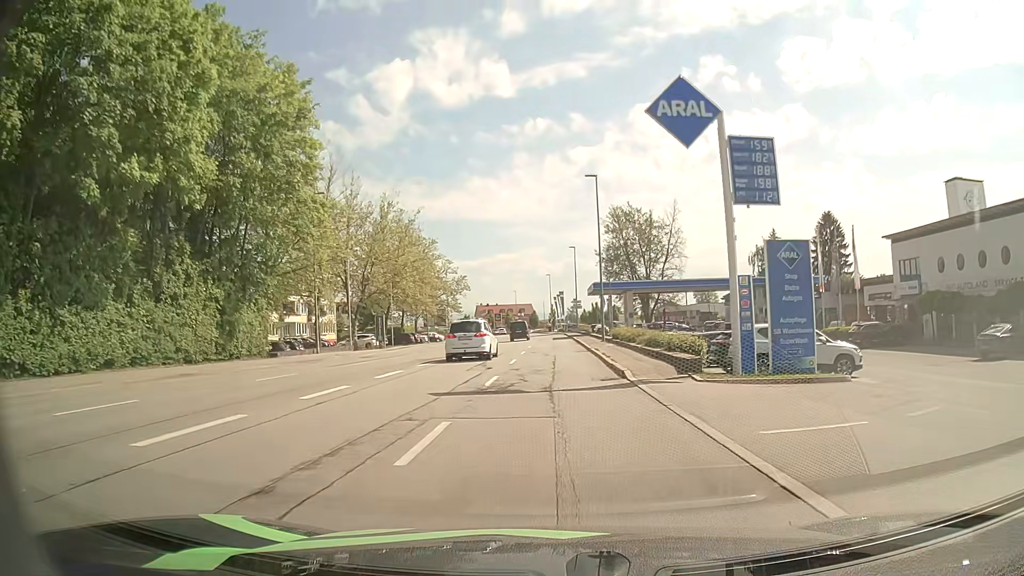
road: tertiary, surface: asphalt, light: Day
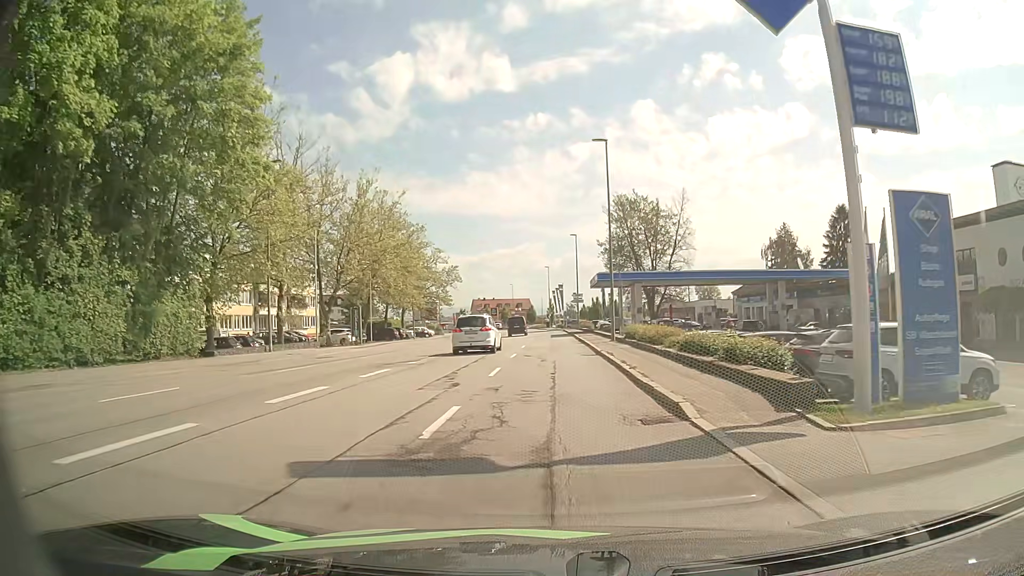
(0.0, +7.4) m; +1°
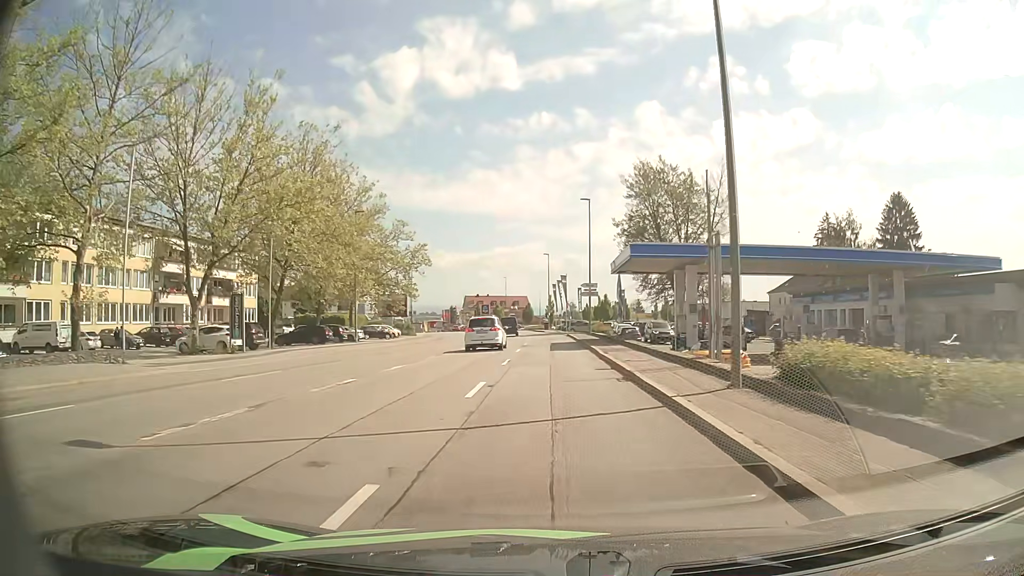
(-0.1, +22.3) m; 0°
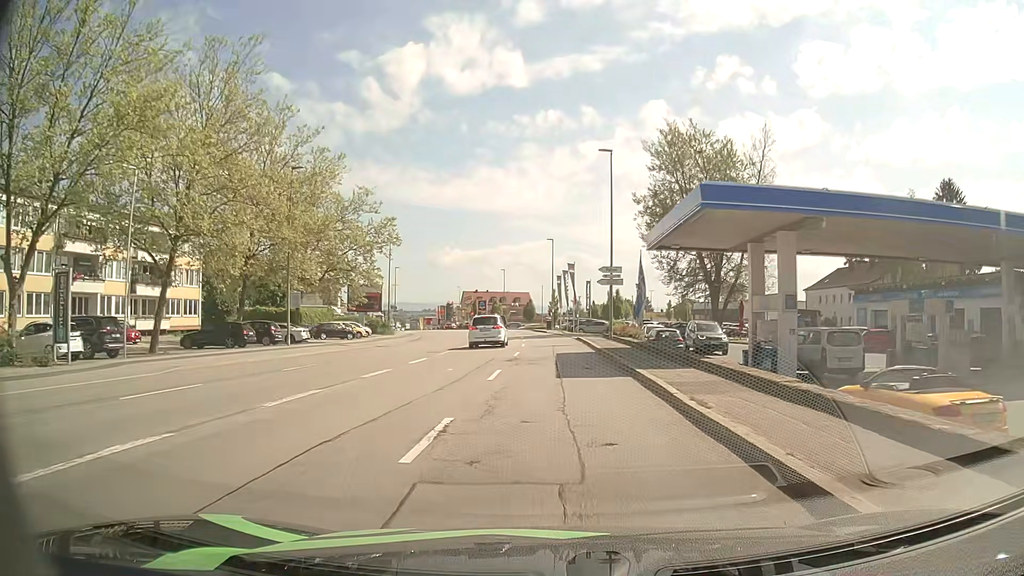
(-0.1, +14.7) m; 0°
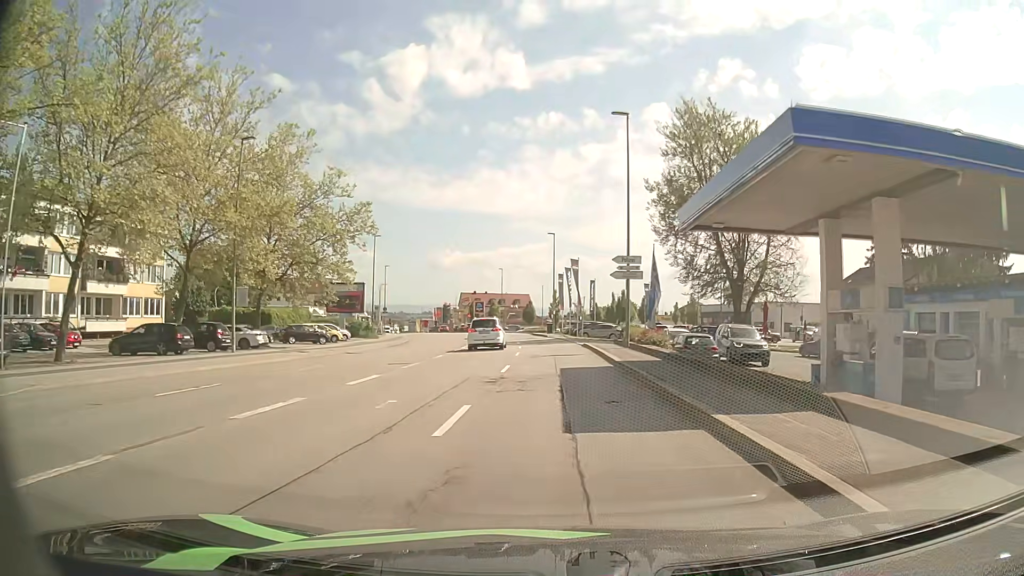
(0.0, +7.2) m; 0°
(0, +10) (0, +20) (0, +30) (-1, +40) (-1, +50) (-2, +60) (-3, +70) (-5, +80) (-7, +90) (-9, +99) m
